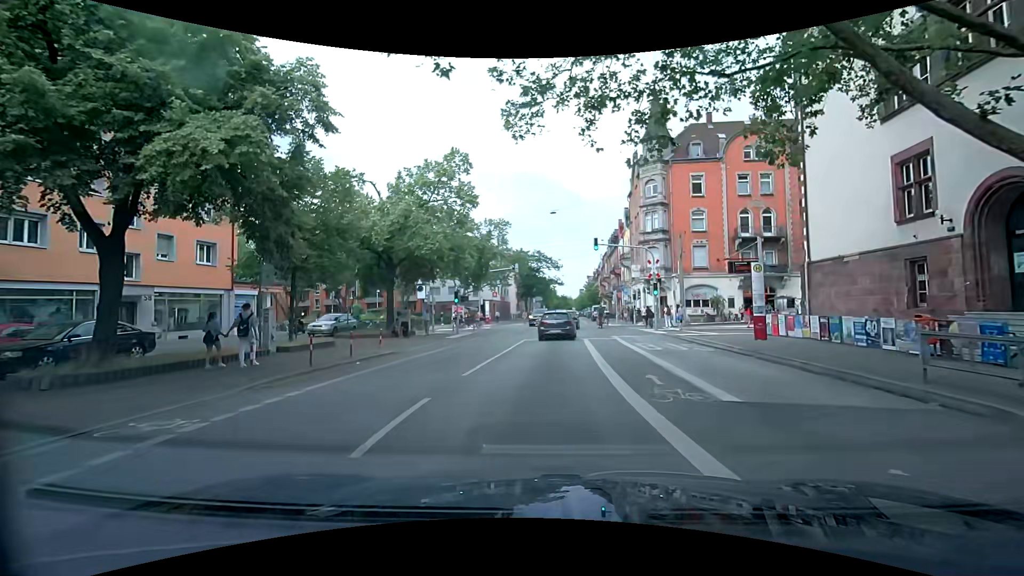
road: secondary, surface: asphalt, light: Day
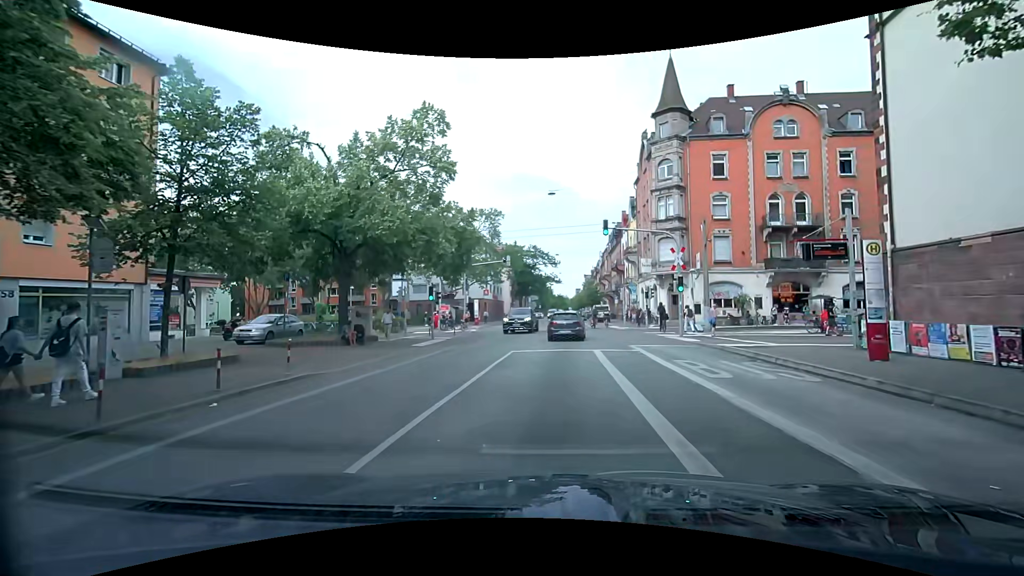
(-0.3, +7.0) m; -2°
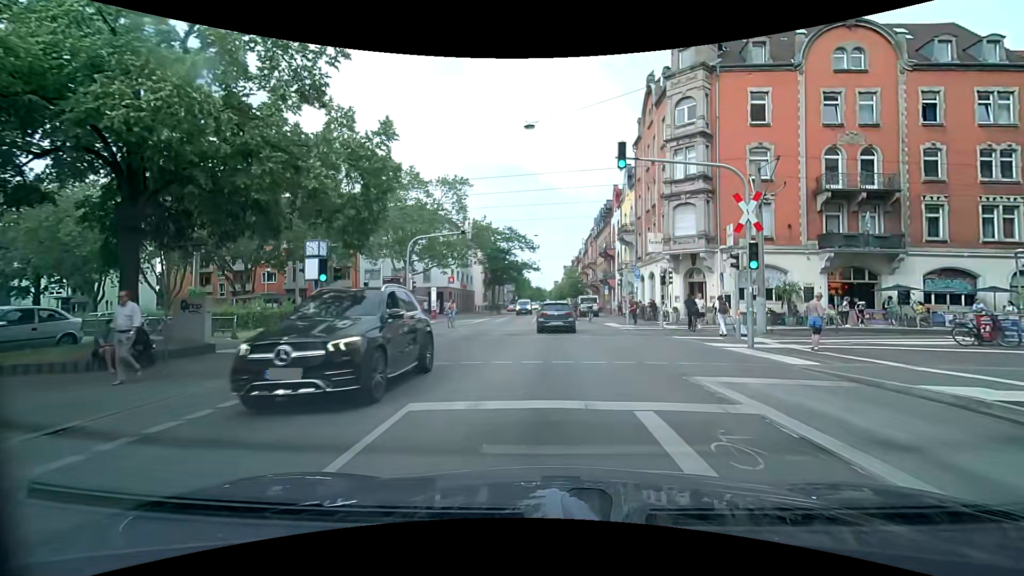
(+0.3, +11.8) m; +1°
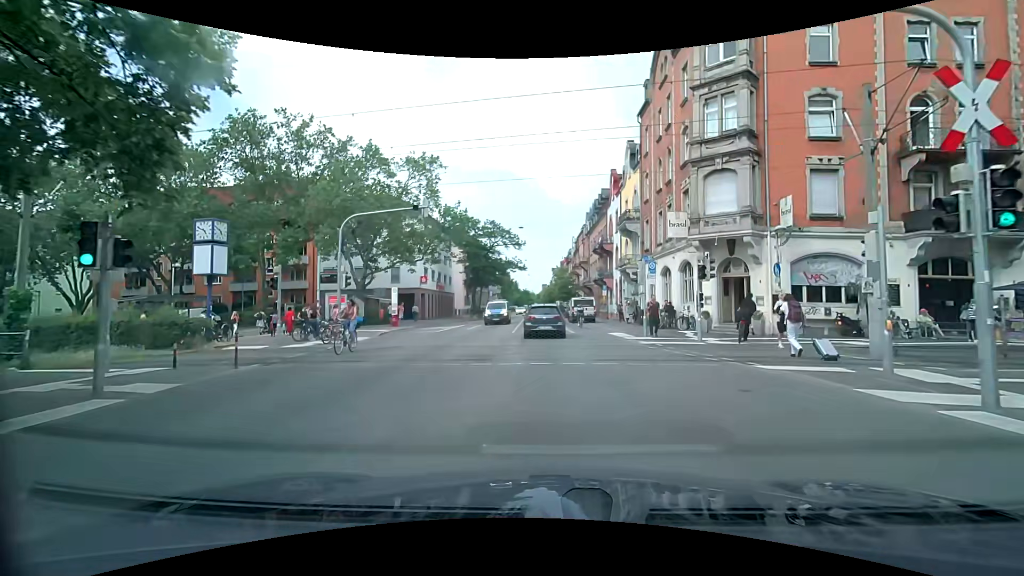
(+0.2, +8.5) m; +2°
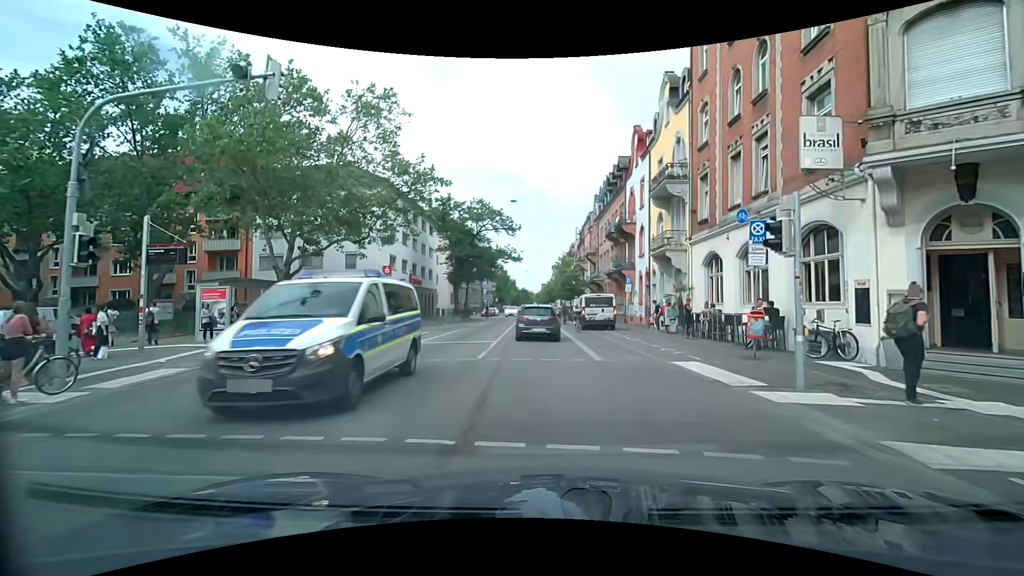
(-0.1, +12.7) m; -1°
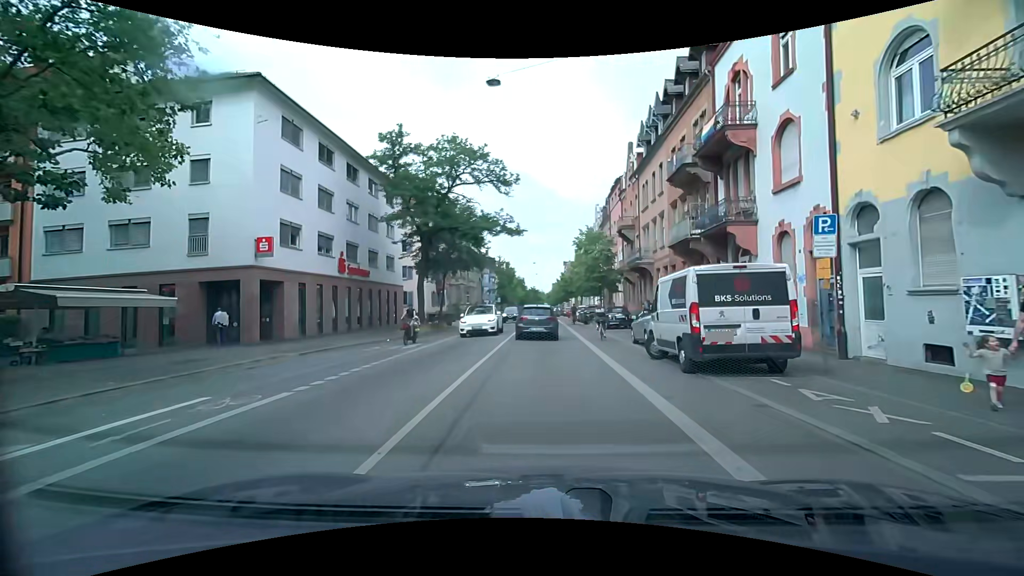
(-0.4, +20.4) m; -1°
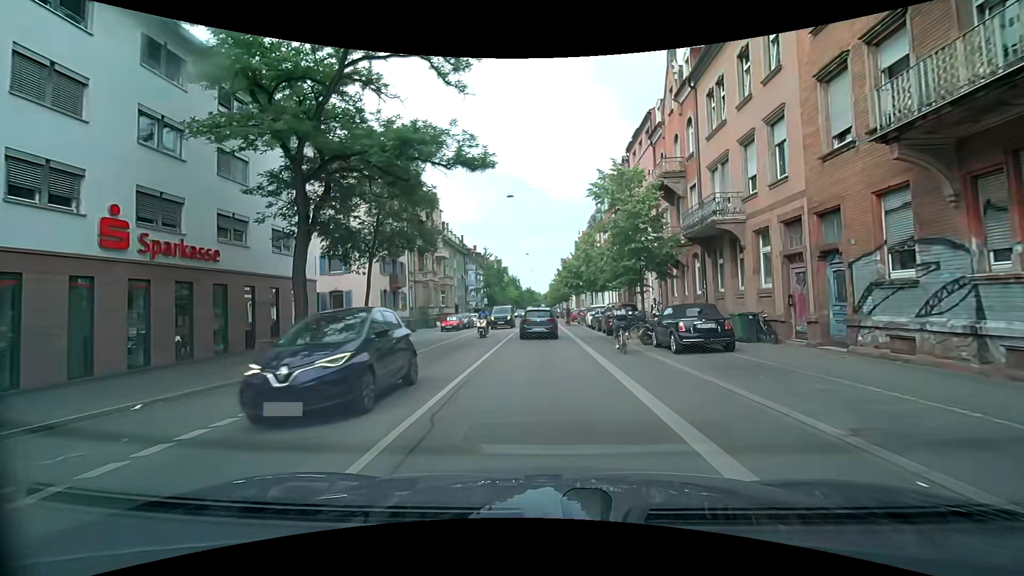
(-0.1, +17.1) m; -1°
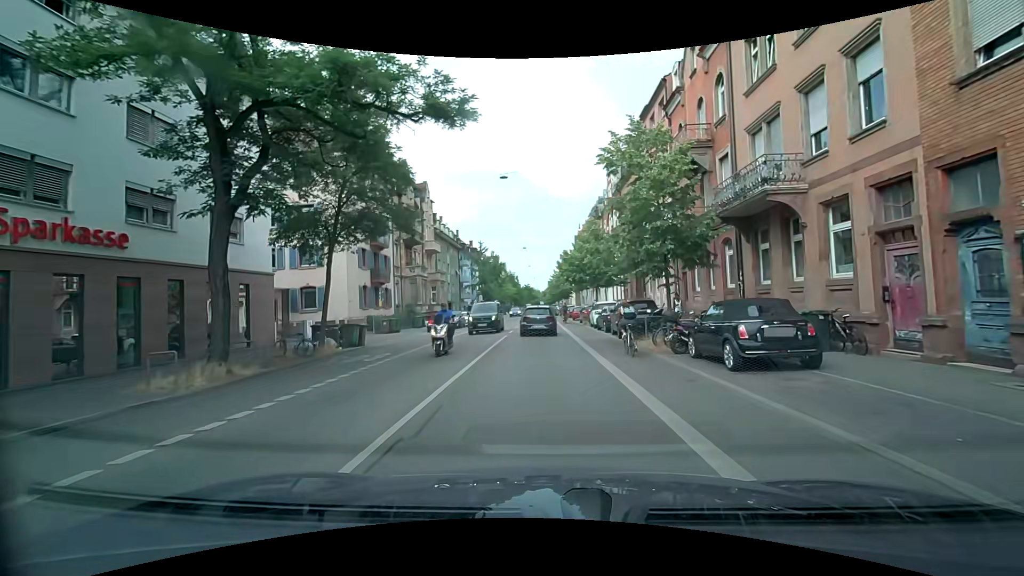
(+0.1, +4.5) m; +2°
(0, +10) (0, +20) (-1, +30) (-1, +40) (-1, +50) (-1, +60) (-2, +70) (-2, +80) (-3, +90) (-3, +100) m
